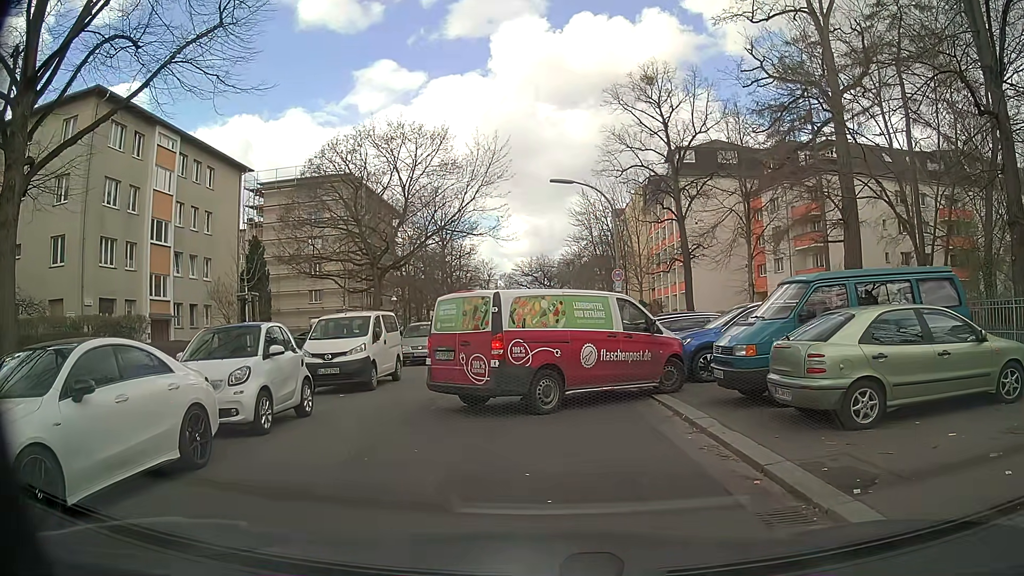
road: residential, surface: asphalt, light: Day
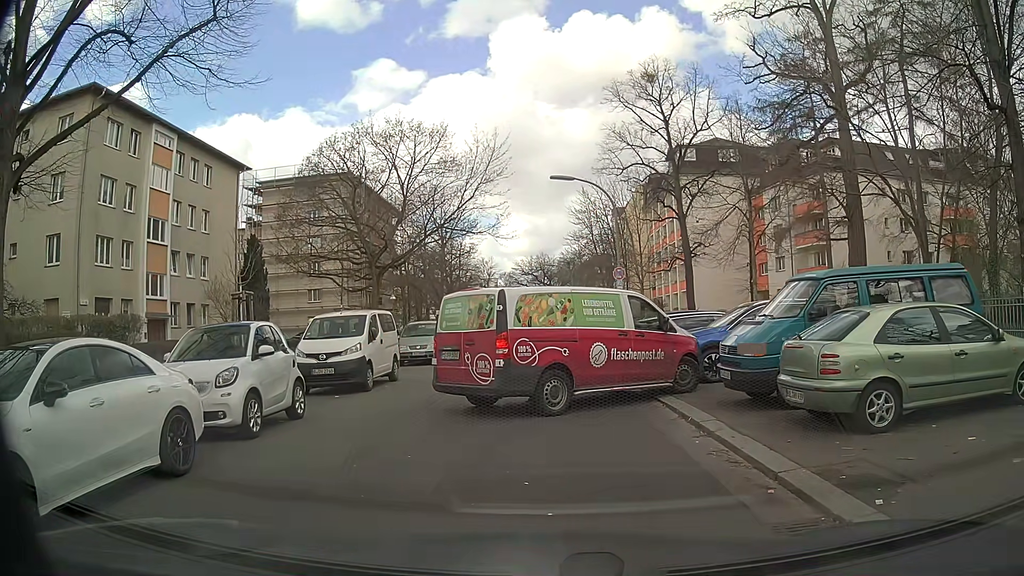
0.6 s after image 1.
(0.0, +0.4) m; 0°
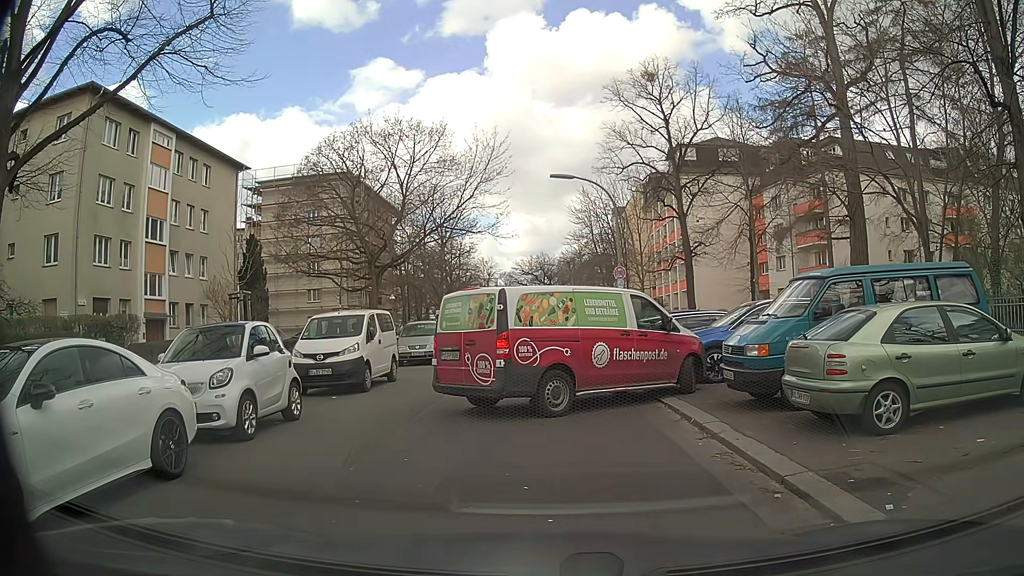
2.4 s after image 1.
(0.0, +0.2) m; 0°
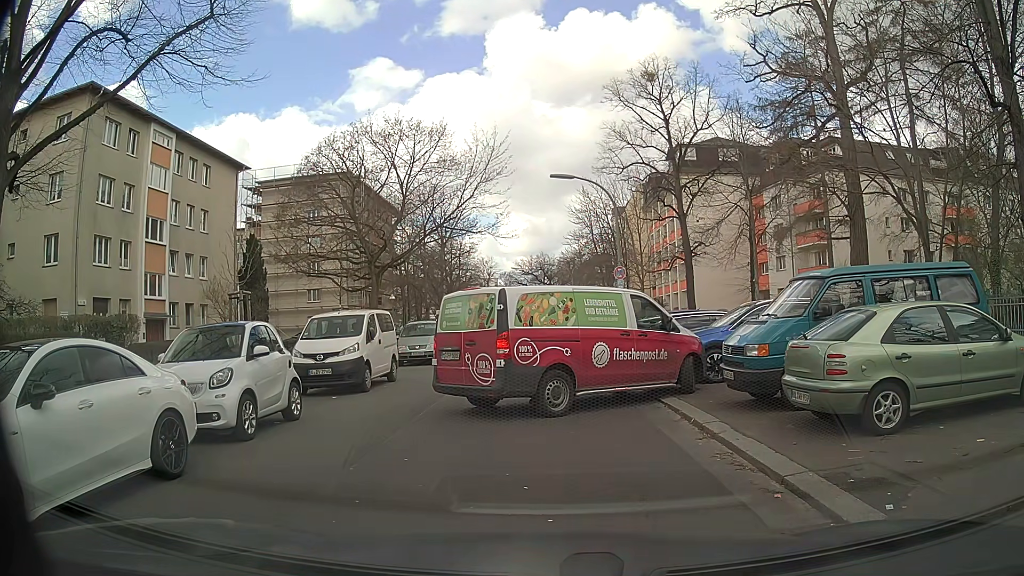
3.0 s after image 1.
(0.0, 0.0) m; 0°
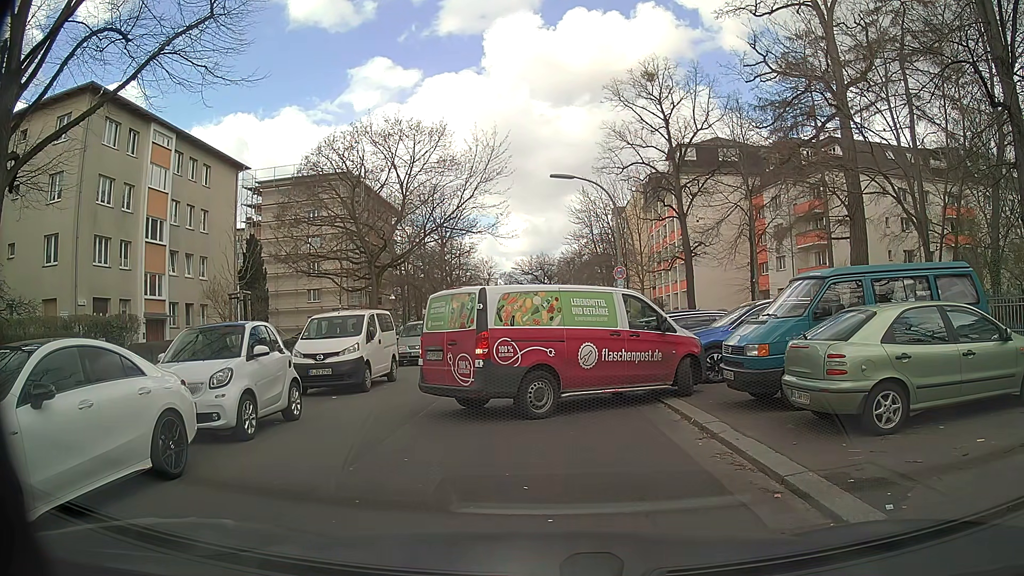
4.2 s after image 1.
(0.0, 0.0) m; 0°
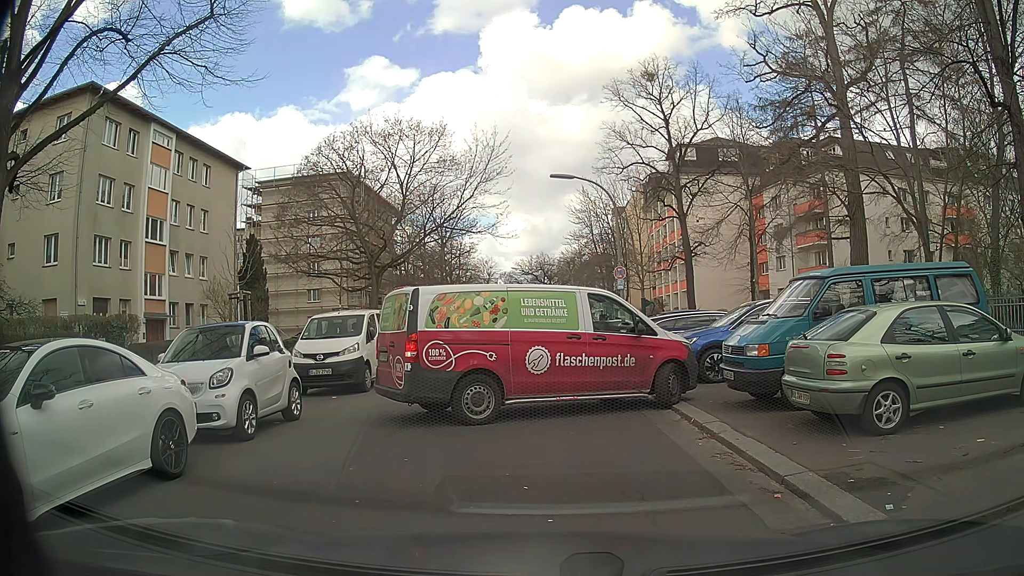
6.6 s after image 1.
(0.0, 0.0) m; 0°
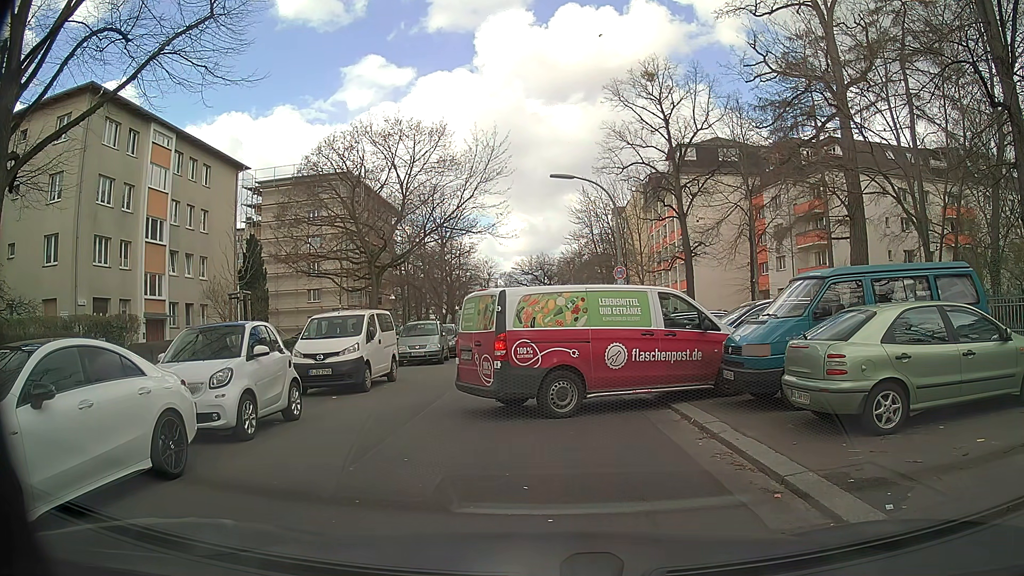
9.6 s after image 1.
(0.0, 0.0) m; 0°
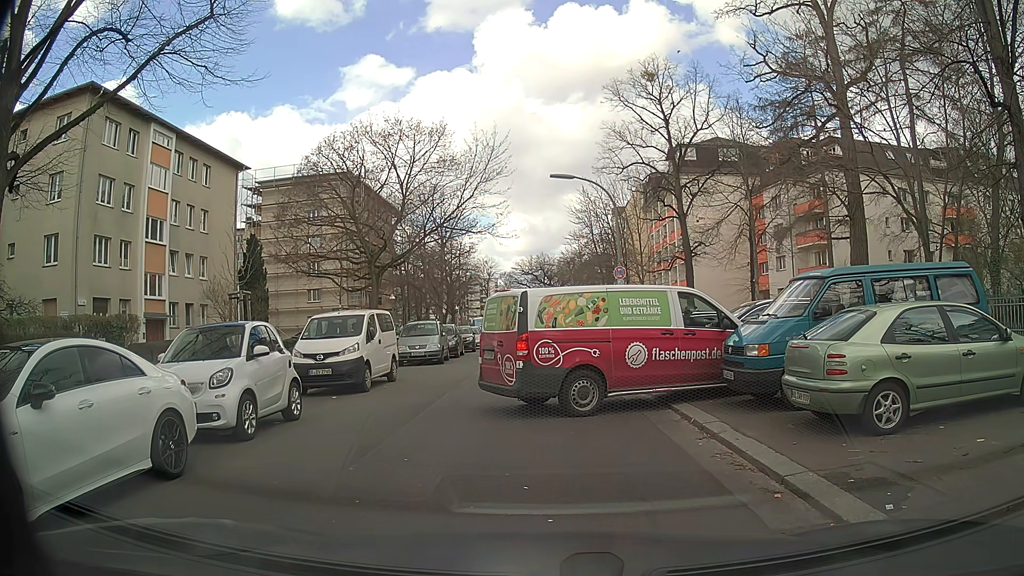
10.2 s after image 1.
(0.0, 0.0) m; 0°
